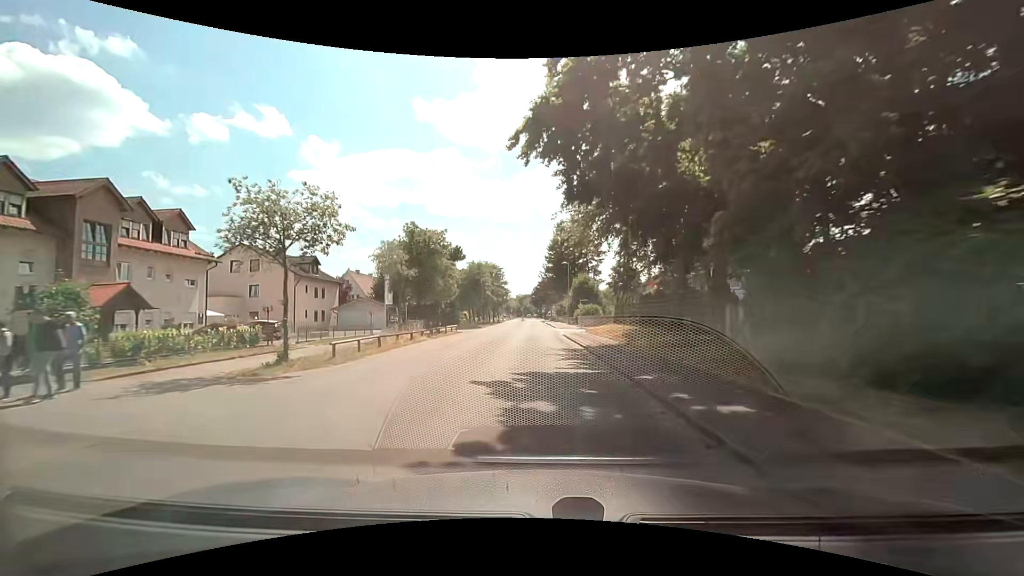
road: tertiary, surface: asphalt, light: Day
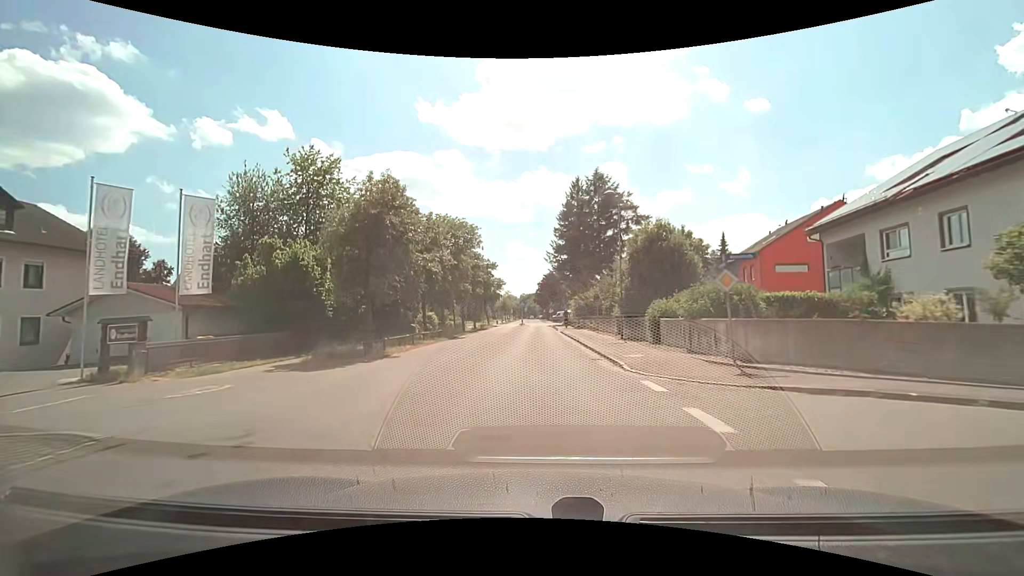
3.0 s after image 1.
(-0.1, +36.4) m; -1°
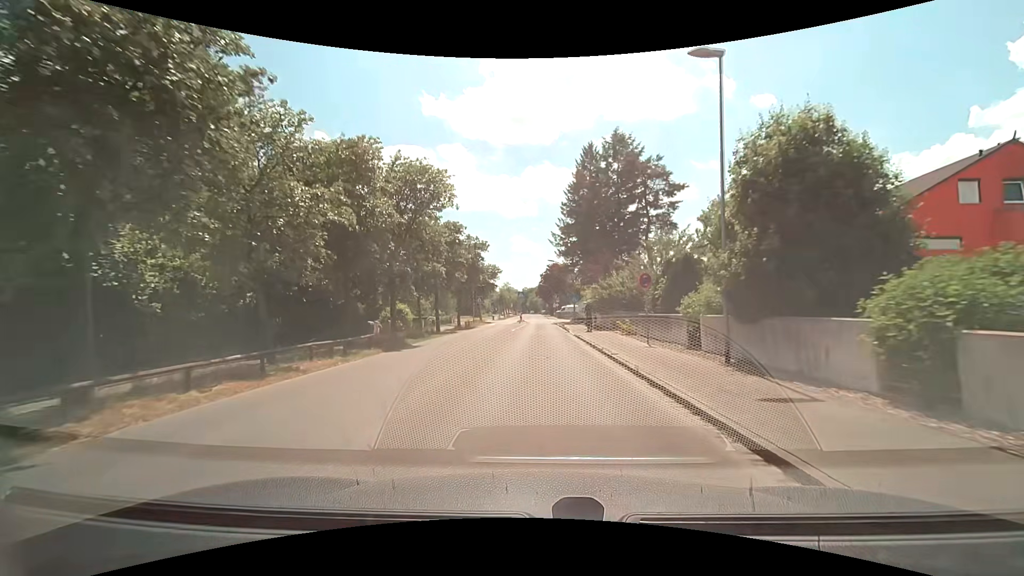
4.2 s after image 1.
(+0.1, +14.3) m; 0°
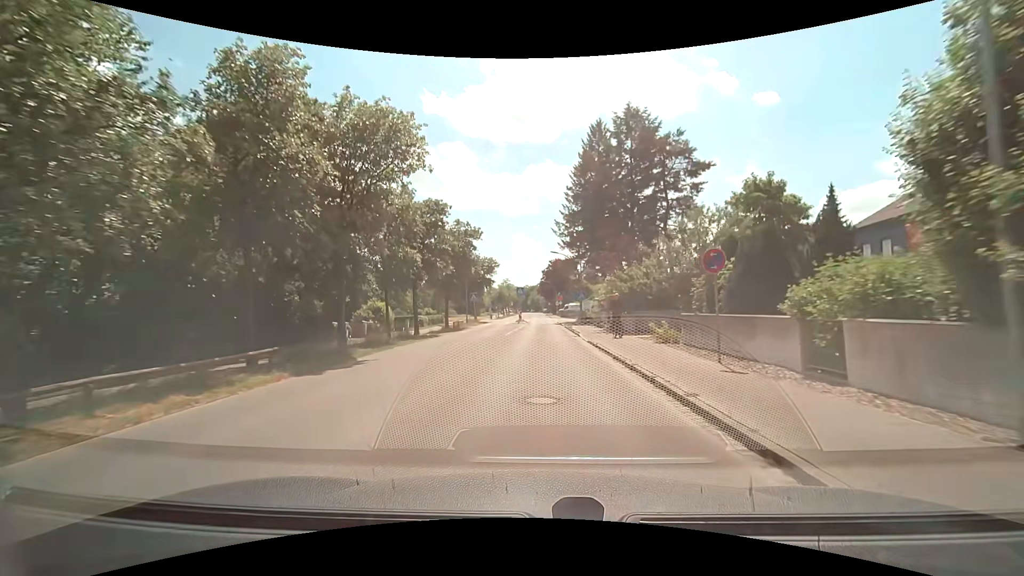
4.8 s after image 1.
(0.0, +7.1) m; 0°
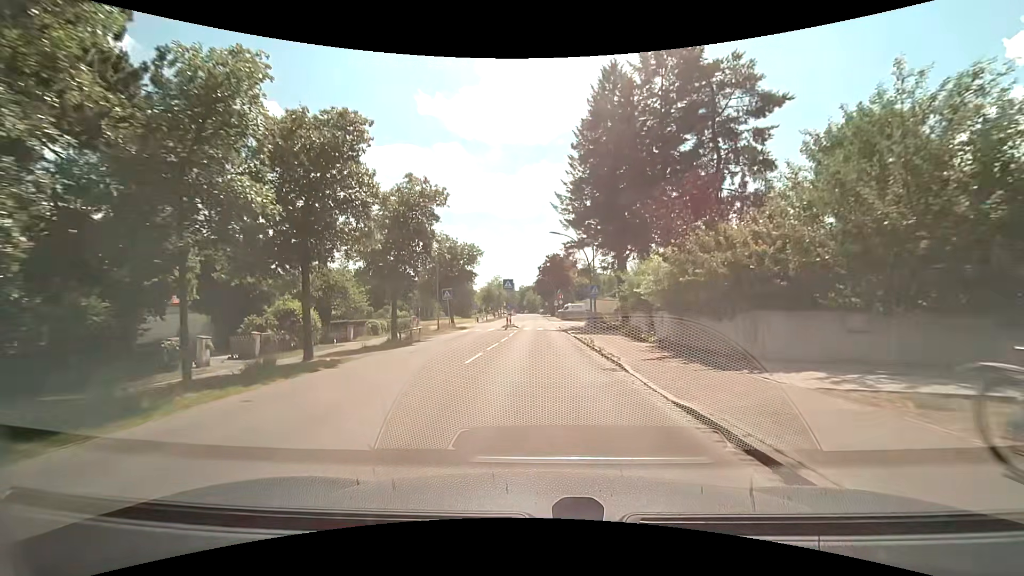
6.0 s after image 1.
(0.0, +14.0) m; +1°
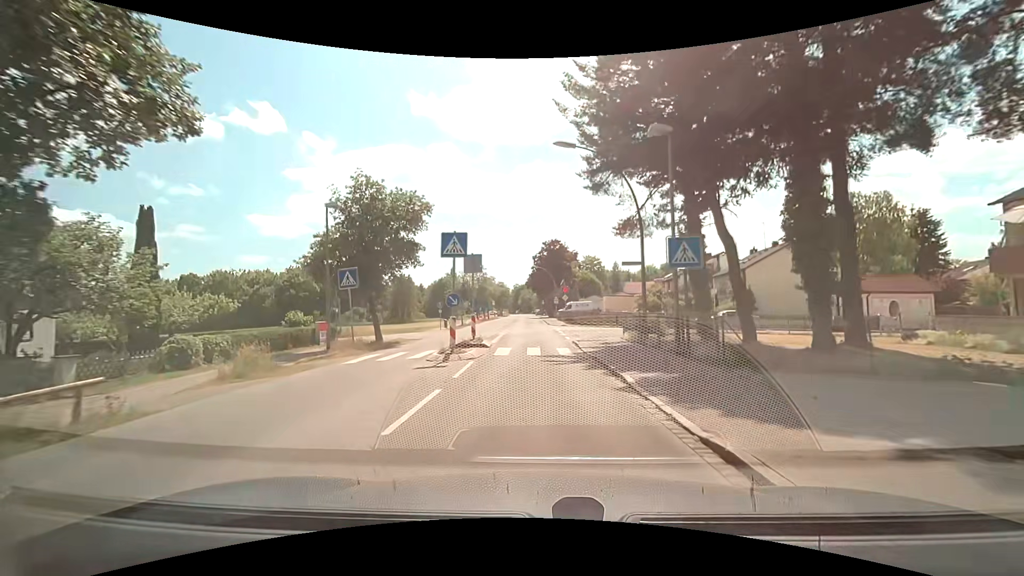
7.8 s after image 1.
(+0.1, +21.0) m; 0°
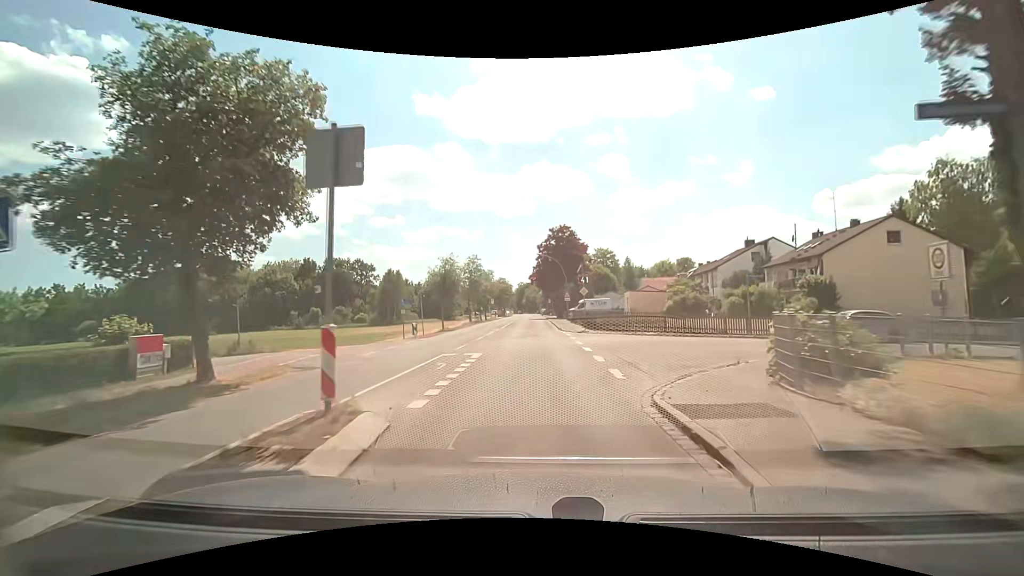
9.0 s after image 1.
(0.0, +14.1) m; 0°
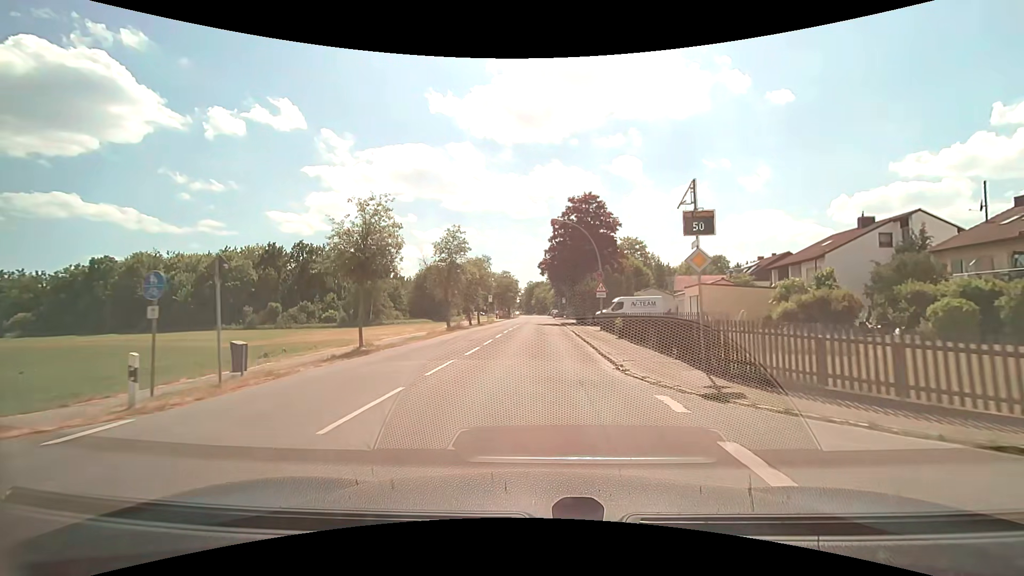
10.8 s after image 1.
(-0.2, +21.3) m; 0°
(0, +10) (0, +20) (0, +30) (0, +40) (0, +50) (0, +60) (0, +70) (0, +80) (0, +90) (0, +100) m
